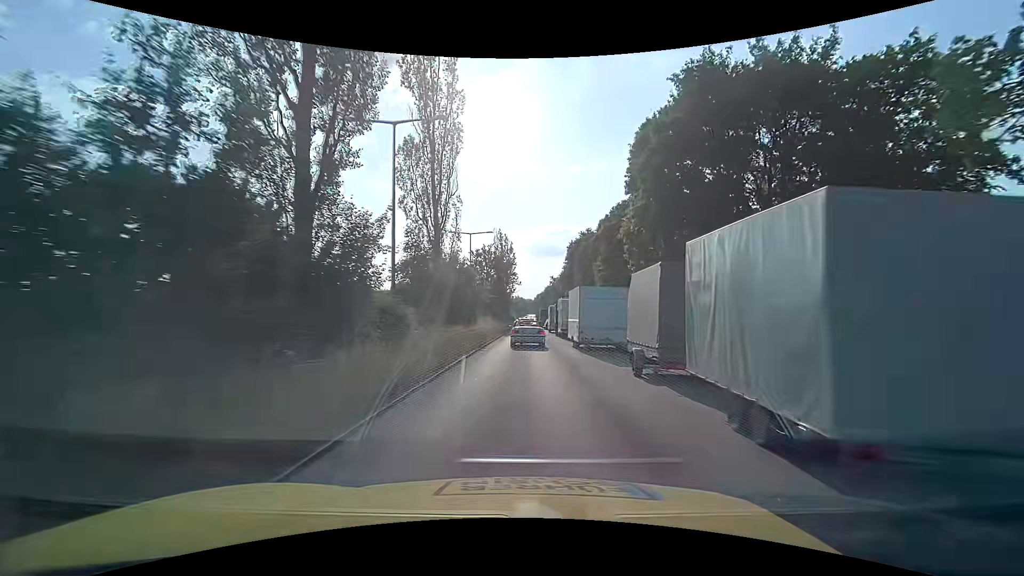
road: secondary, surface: asphalt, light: Day
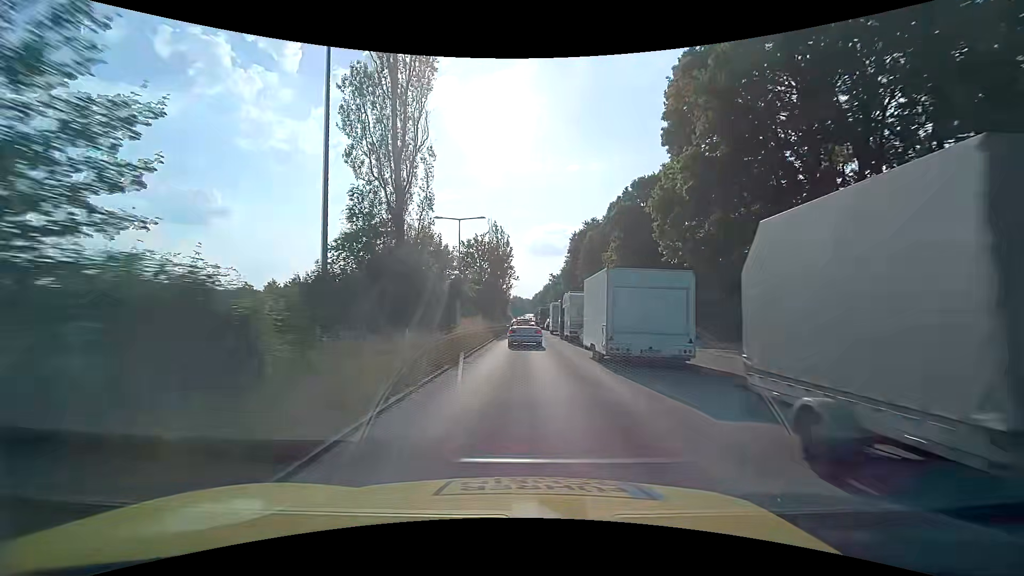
(0.0, +7.6) m; 0°
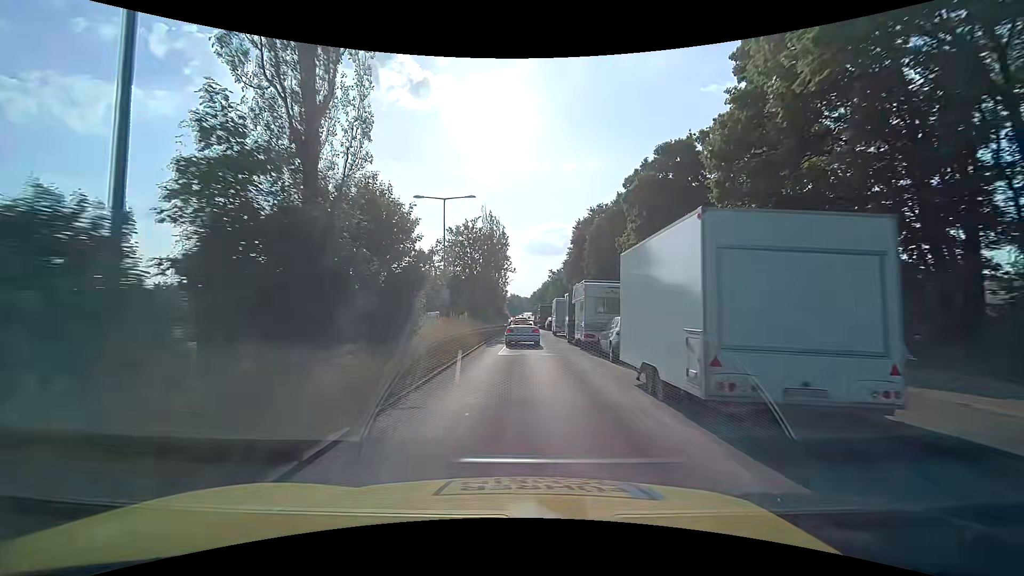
(+0.1, +7.6) m; +1°
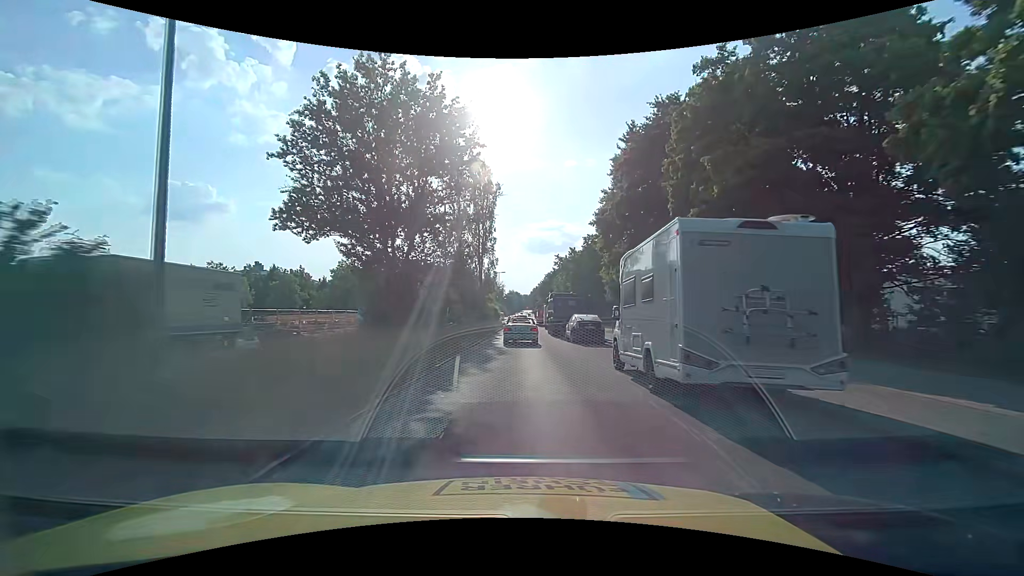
(-0.1, +29.9) m; 0°
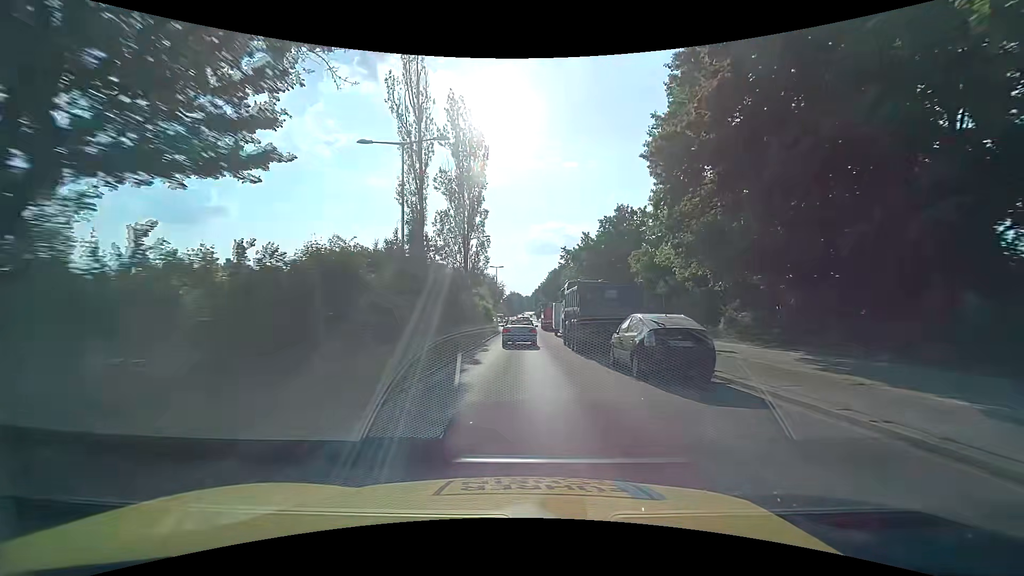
(-0.1, +14.5) m; -1°
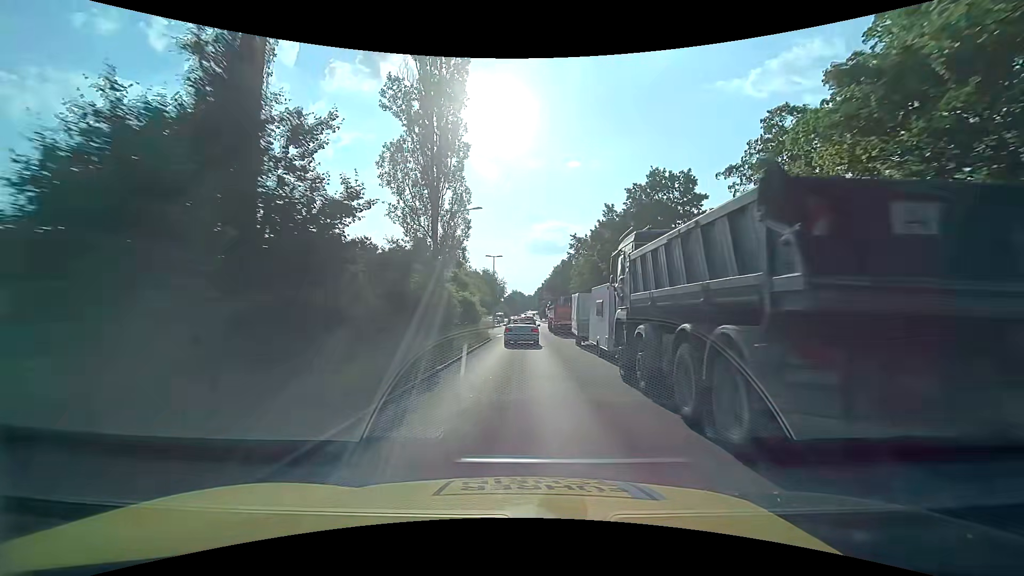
(0.0, +14.5) m; 0°
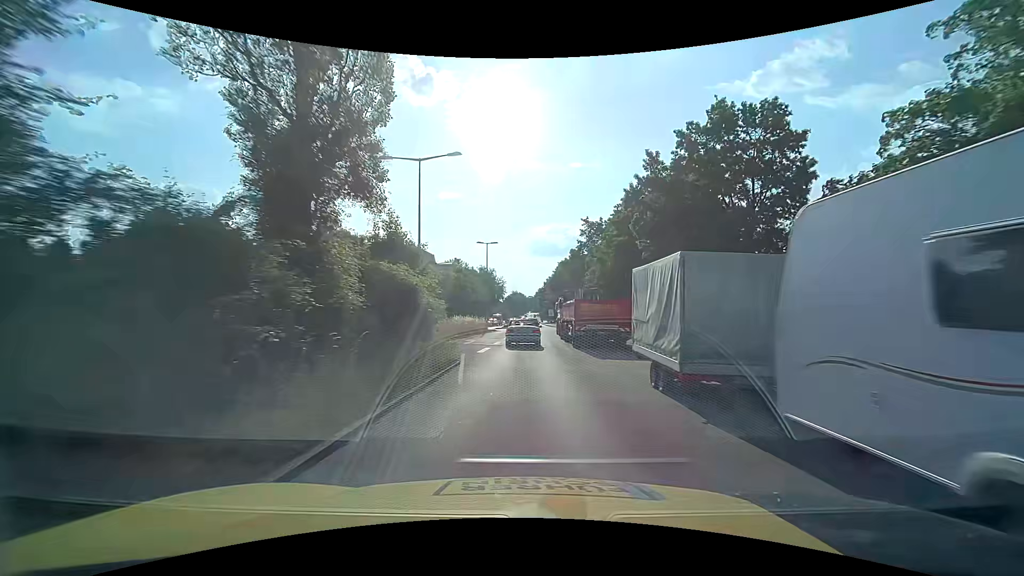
(0.0, +14.7) m; +1°
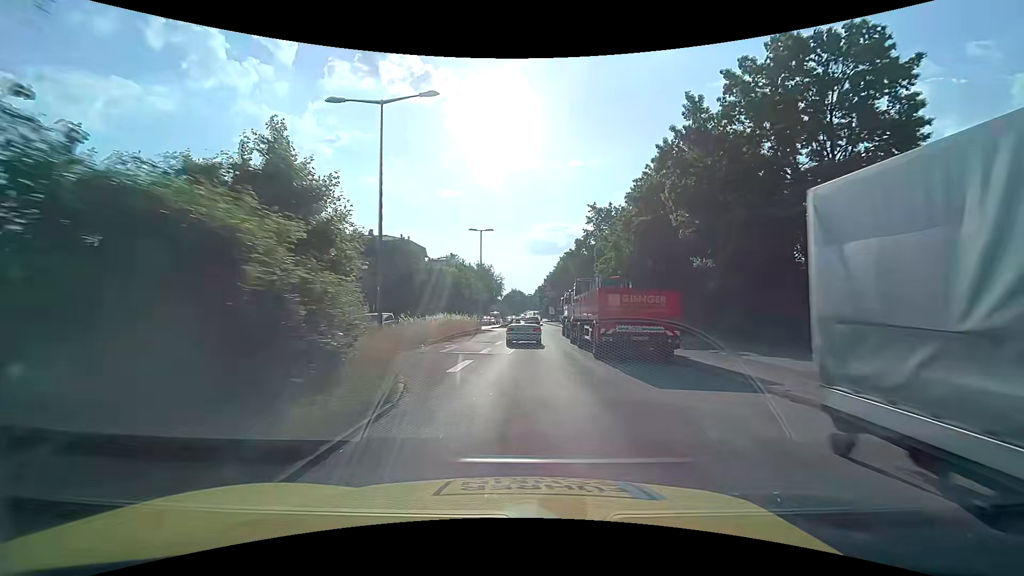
(0.0, +7.5) m; 0°
(0, +10) (0, +20) (0, +30) (+1, +40) (+1, +50) (+2, +60) (+2, +70) (+3, +80) (+3, +90) (+3, +100) m
